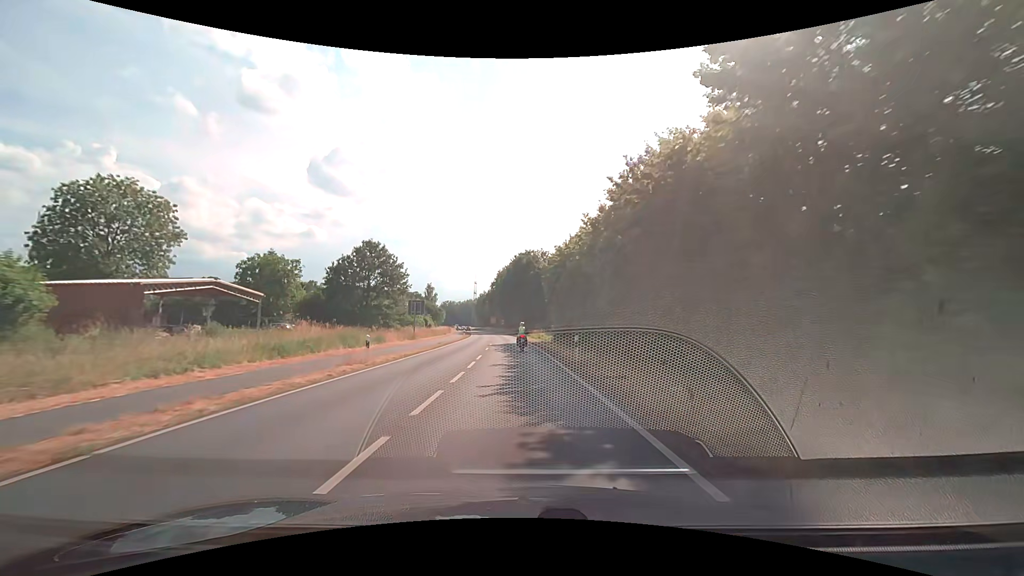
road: tertiary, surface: asphalt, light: Day
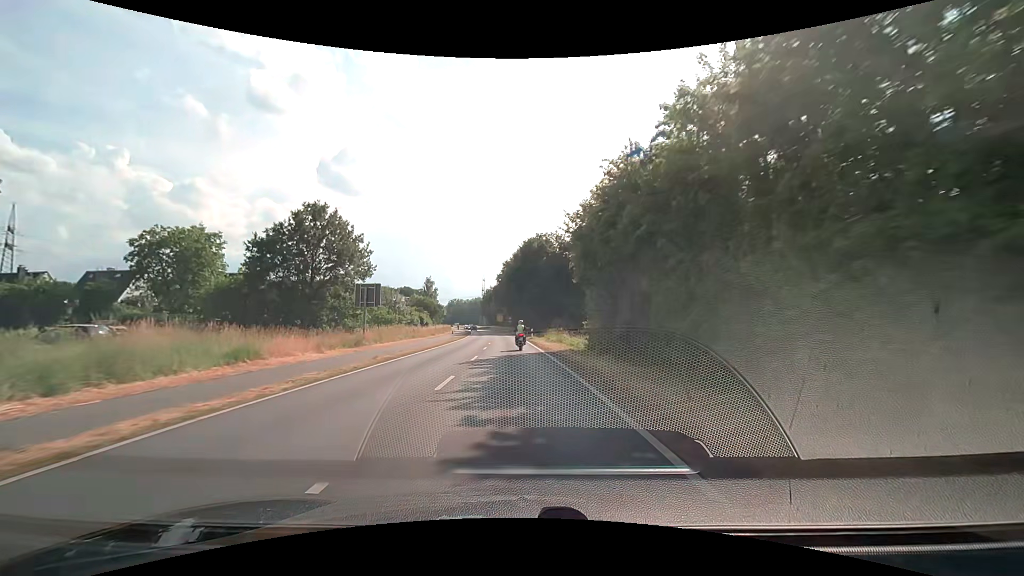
(-0.2, +20.1) m; -1°
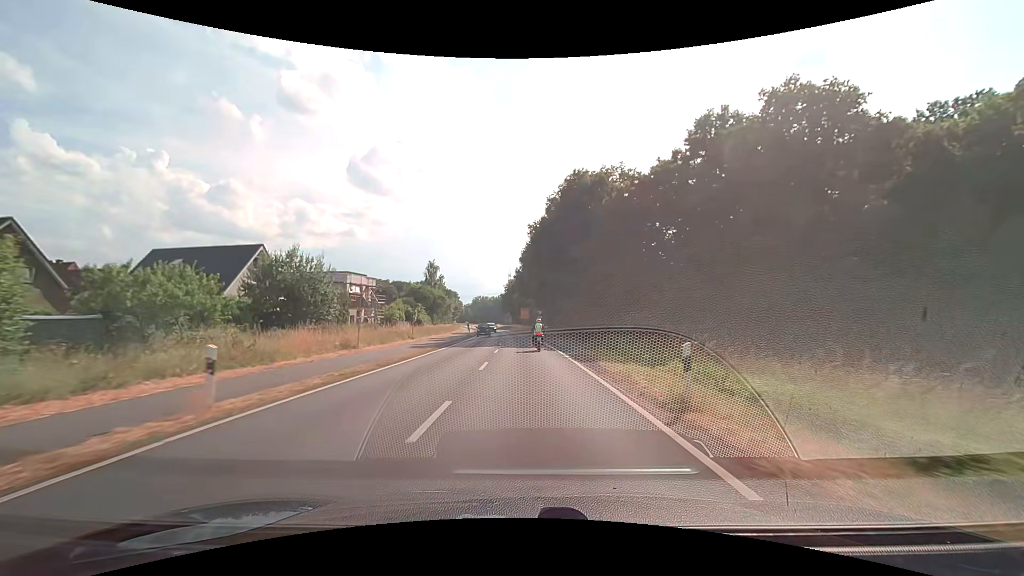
(-1.3, +41.2) m; -3°
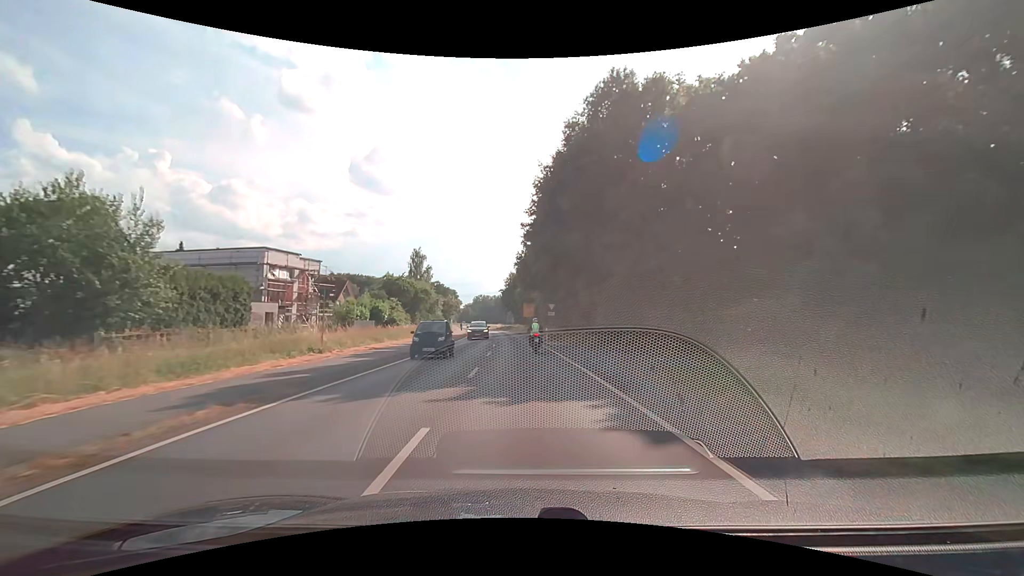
(-0.1, +20.4) m; 0°
(0, +10) (0, +20) (-1, +30) (-1, +40) (-1, +50) (-2, +60) (-3, +70) (-3, +80) (-4, +90) (-5, +100) m
